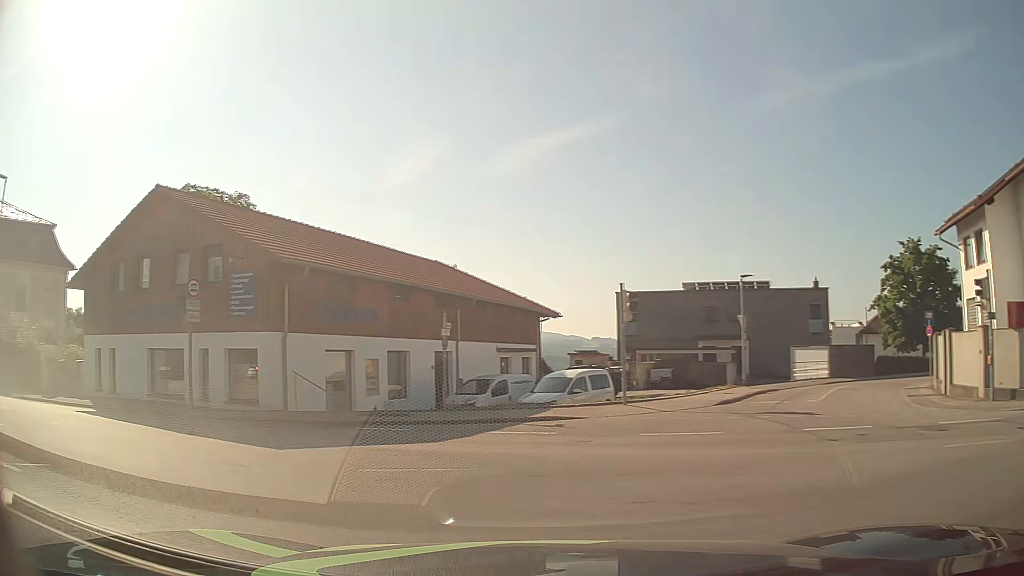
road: tertiary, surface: asphalt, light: Day
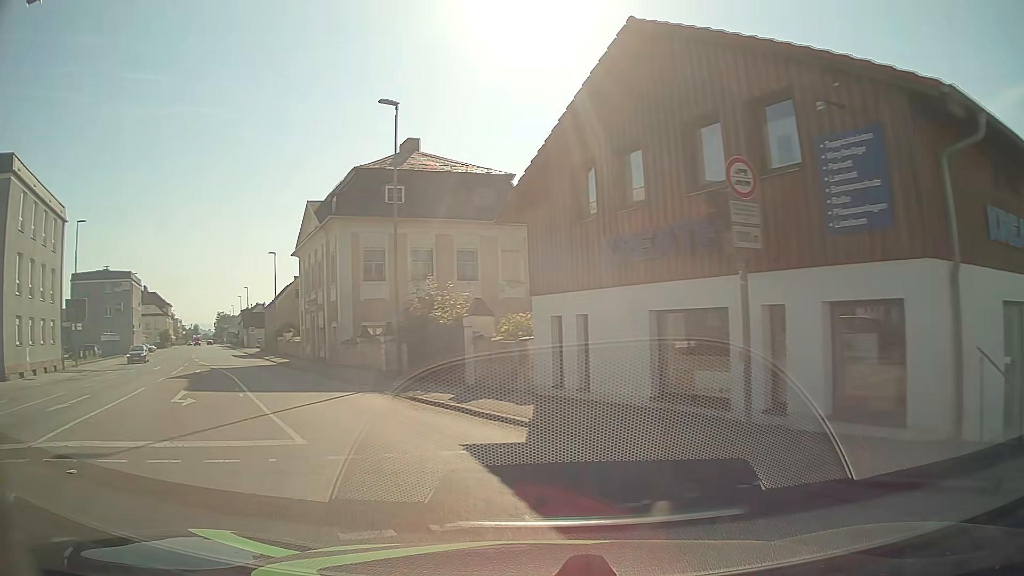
(-4.4, +9.8) m; -44°
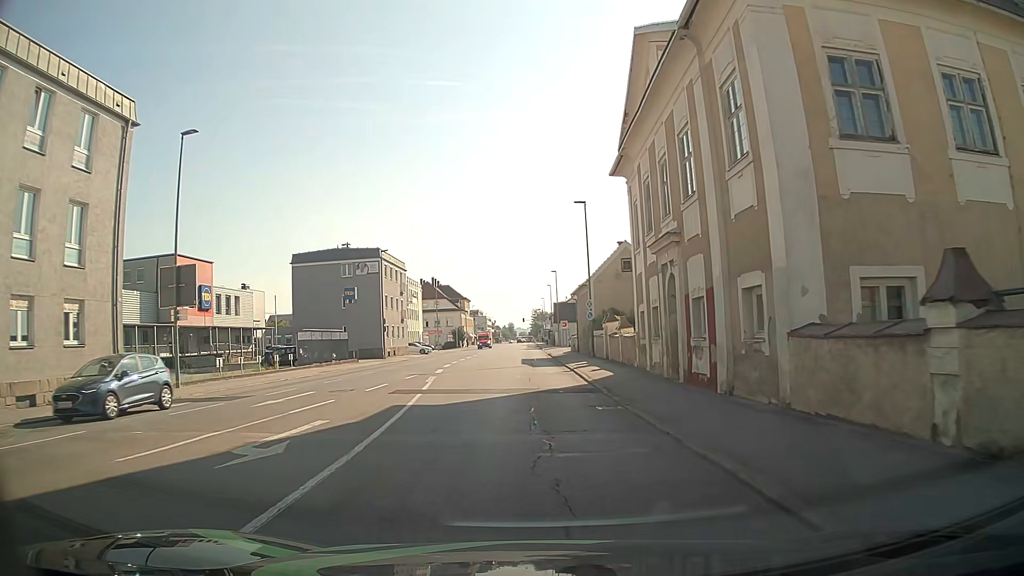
(-8.0, +23.4) m; -27°
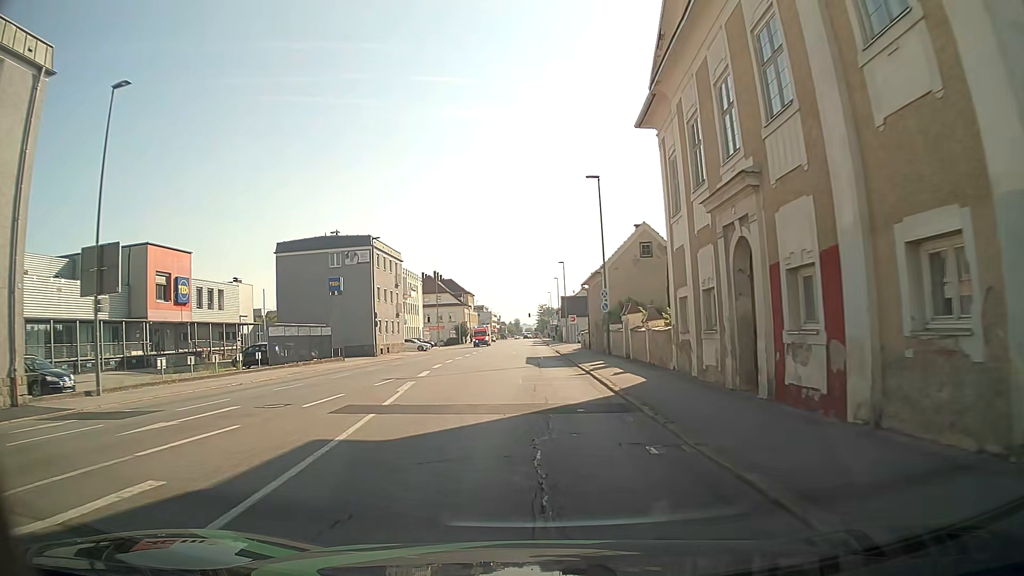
(0.0, +5.9) m; -1°
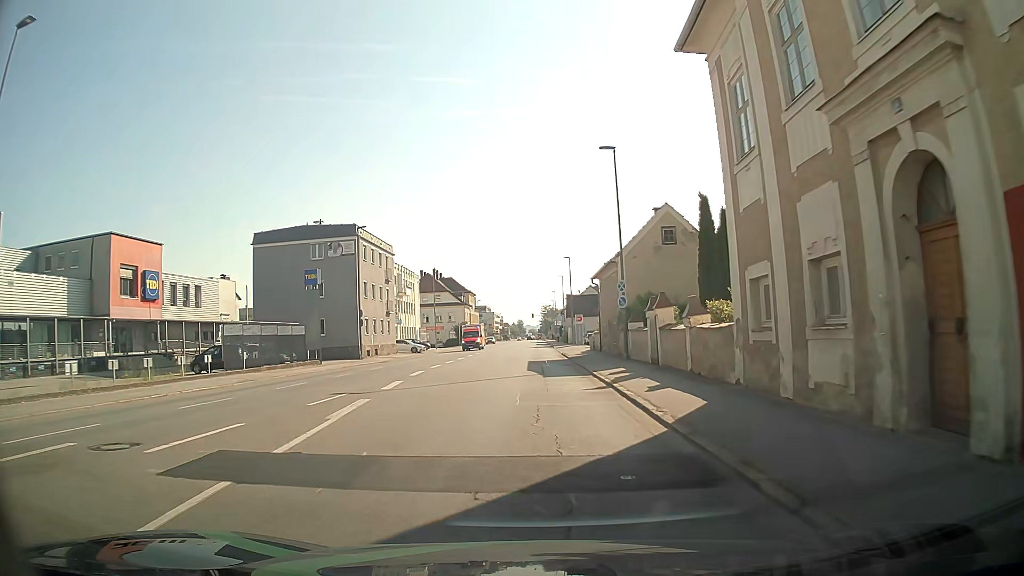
(0.0, +6.2) m; 0°
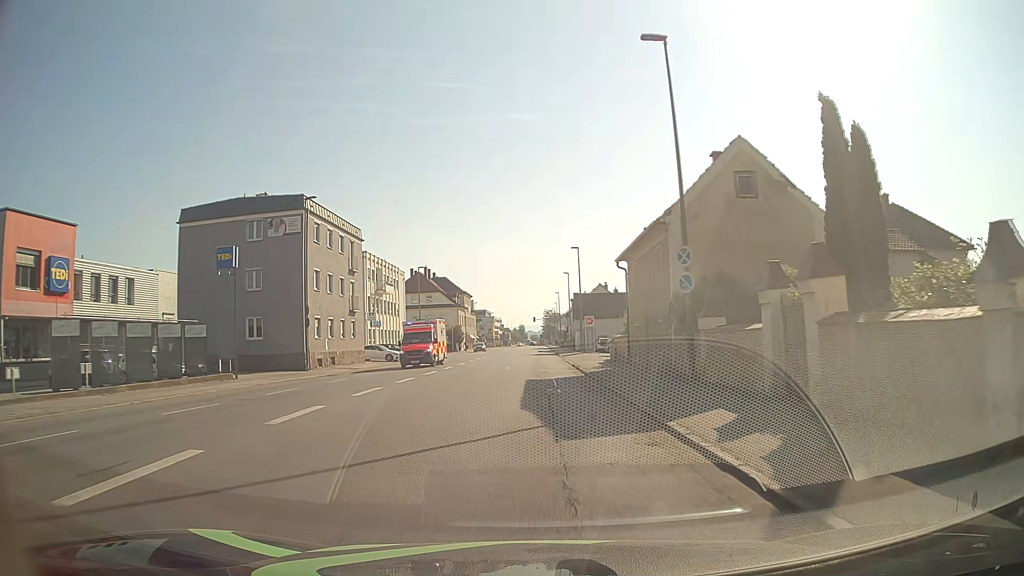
(-0.1, +13.2) m; -1°
